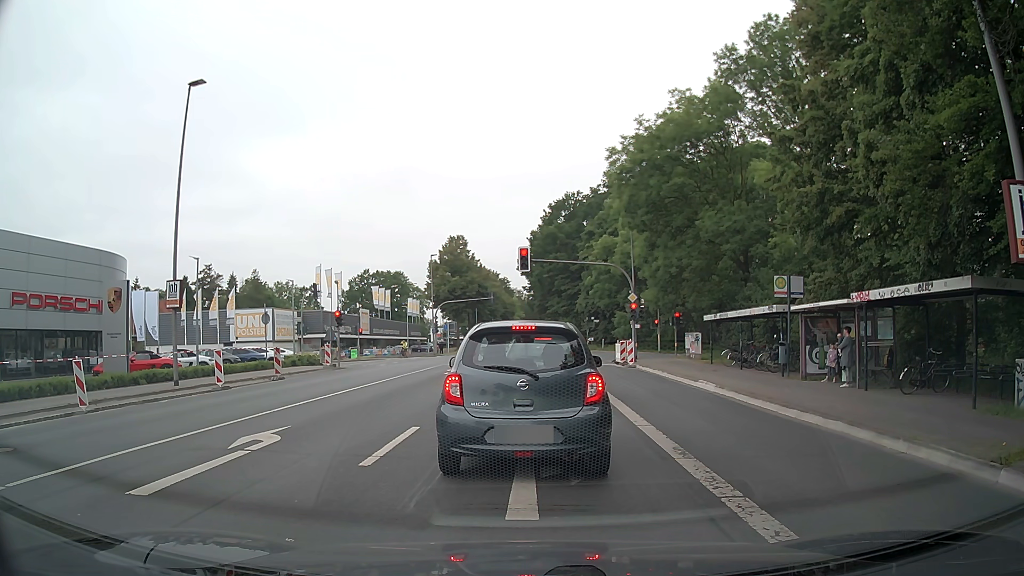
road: secondary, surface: asphalt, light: Day
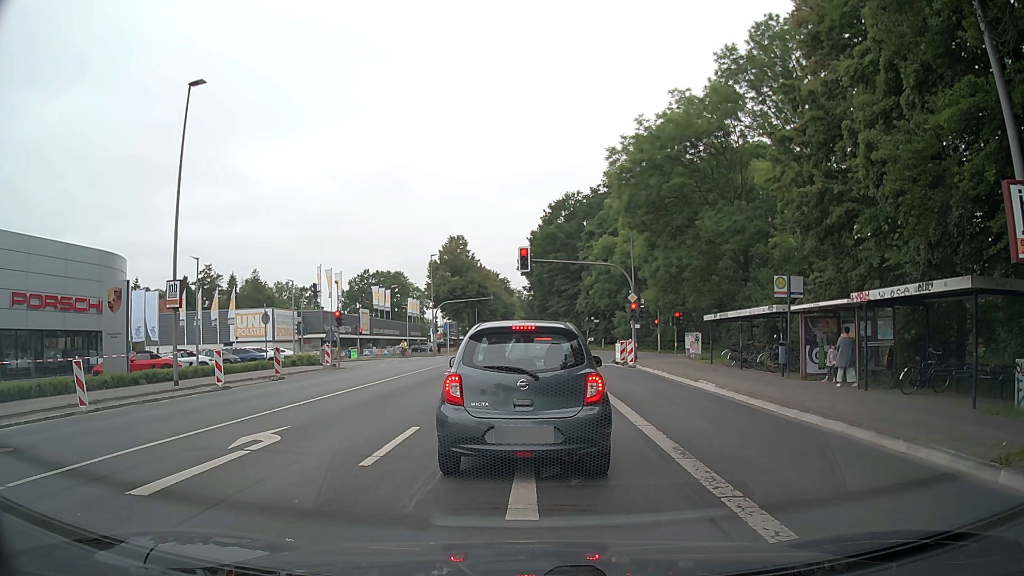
(0.0, 0.0) m; 0°
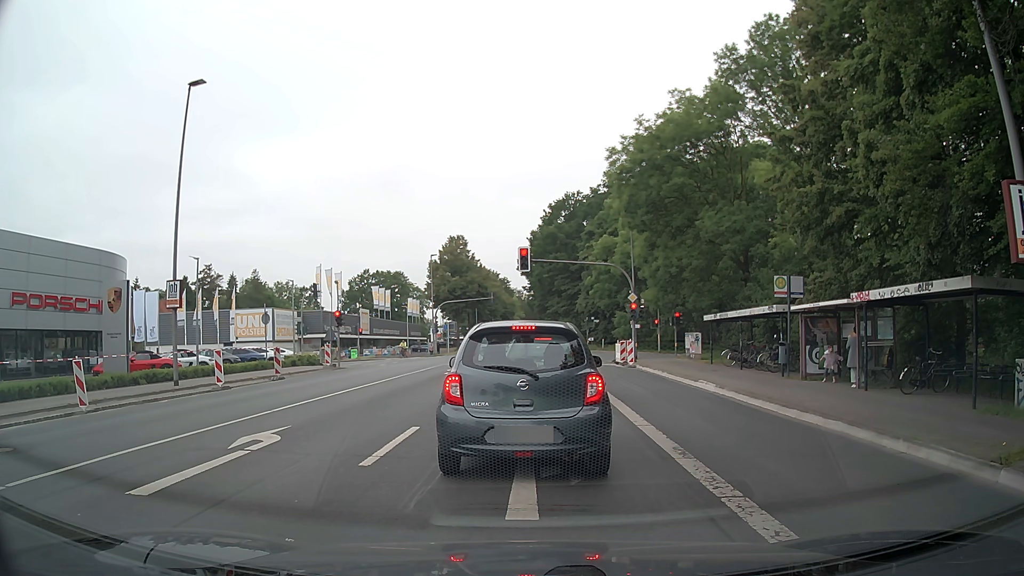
(0.0, 0.0) m; 0°
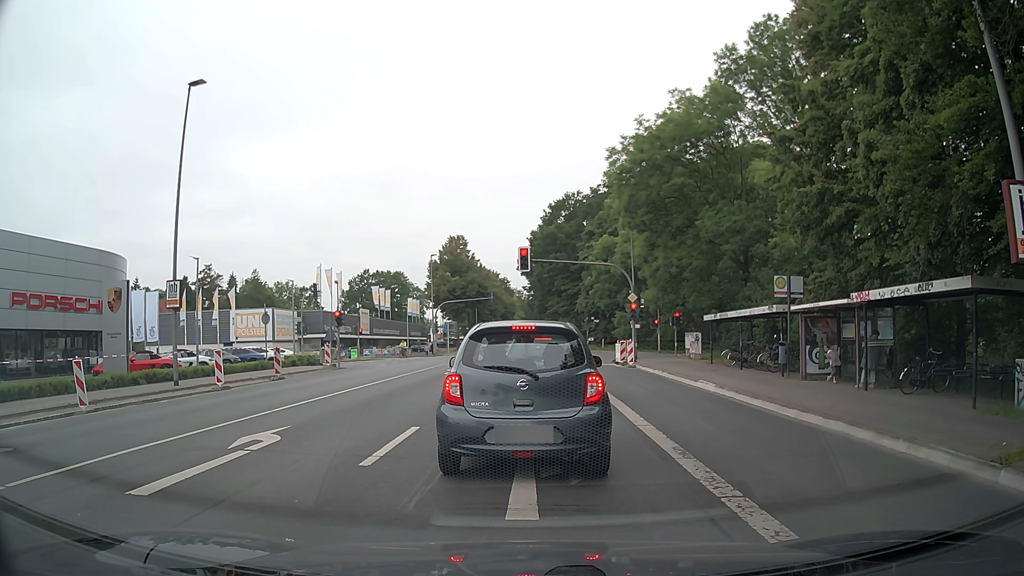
(0.0, 0.0) m; 0°
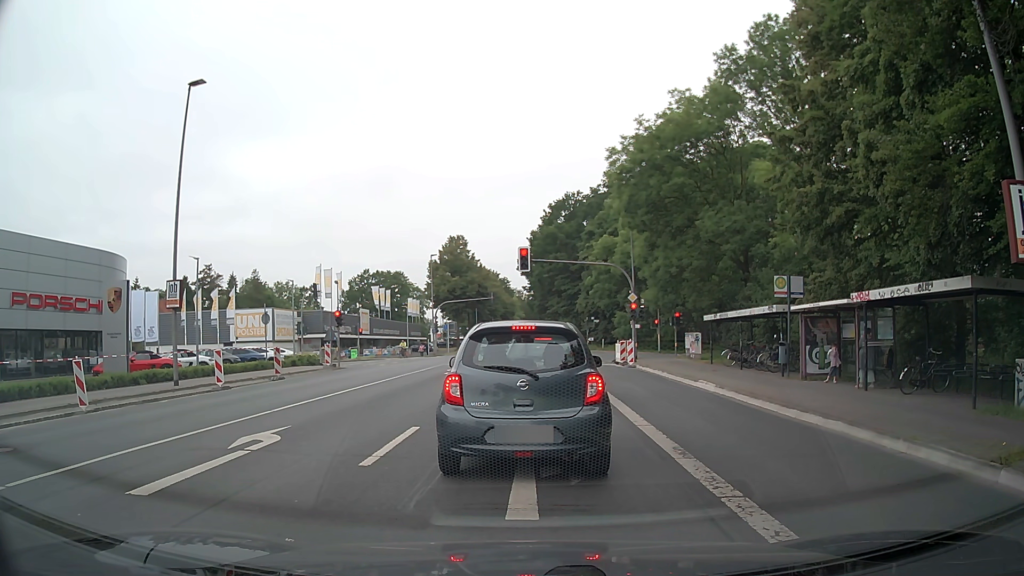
(0.0, 0.0) m; 0°
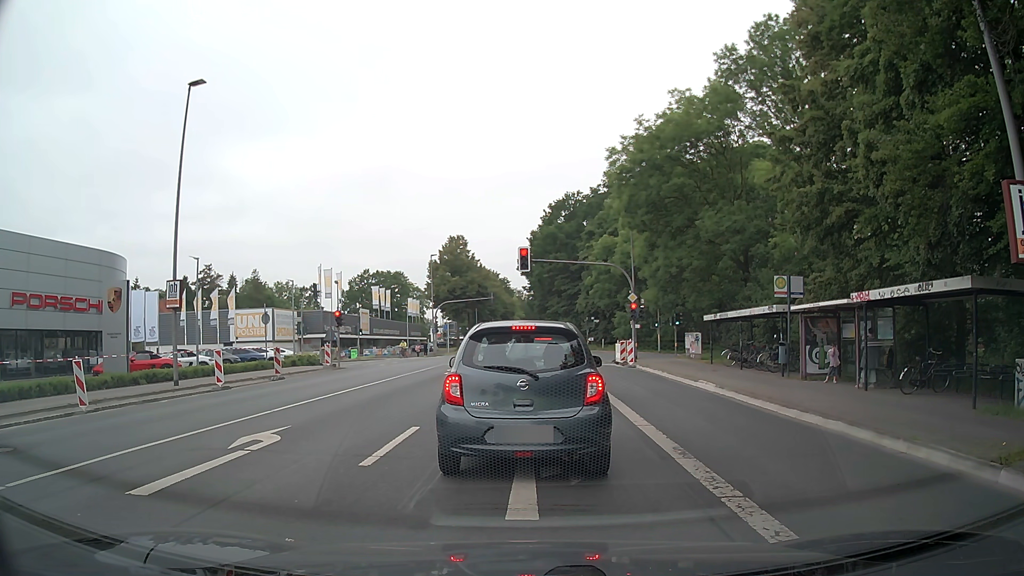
(0.0, 0.0) m; 0°
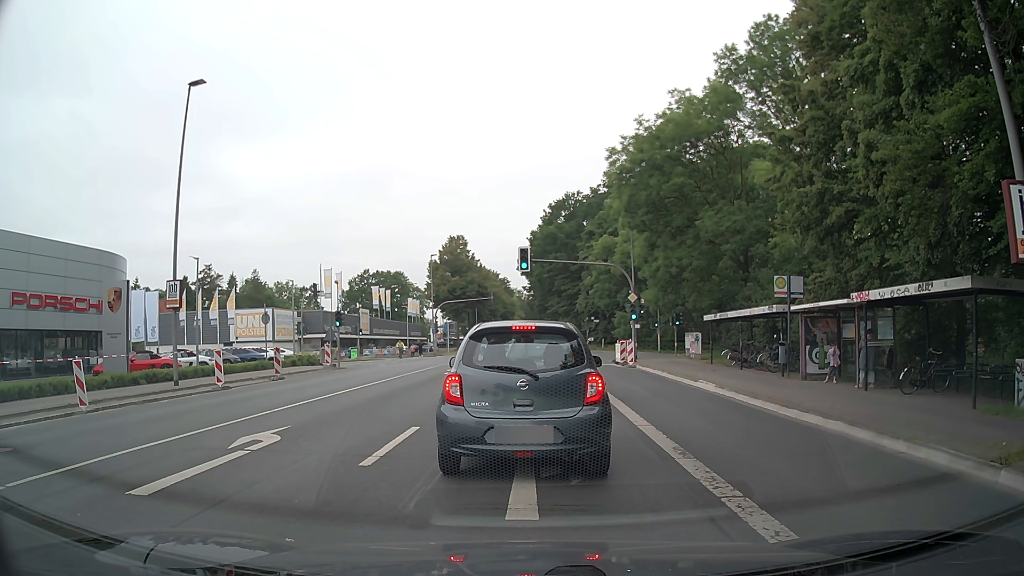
(0.0, 0.0) m; 0°
(0, +10) (0, +20) (0, +30) (+1, +40) (+1, +50) (+2, +60) (+2, +70) (+2, +80) (+2, +90) (+2, +100) m
